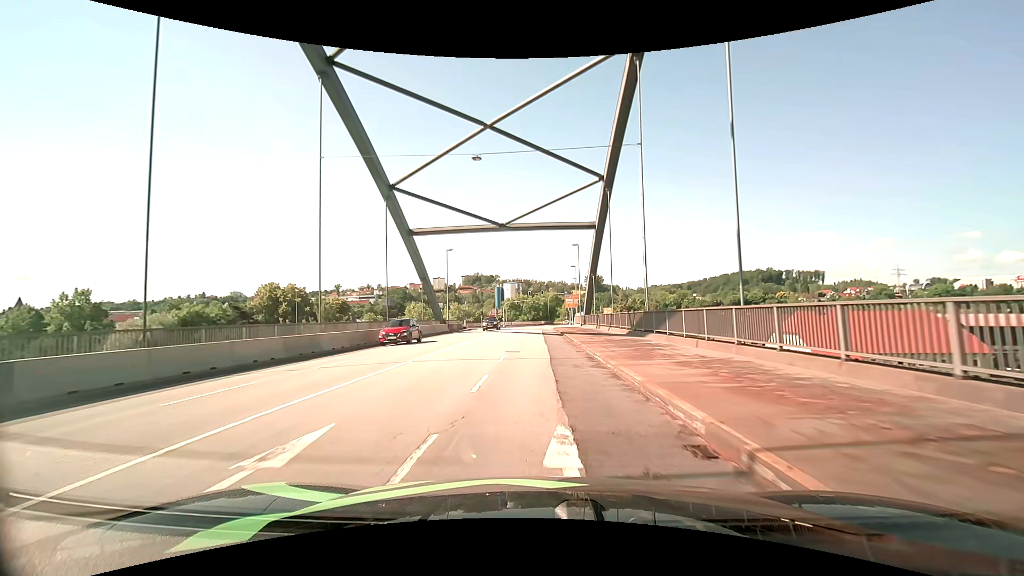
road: primary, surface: asphalt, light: Day
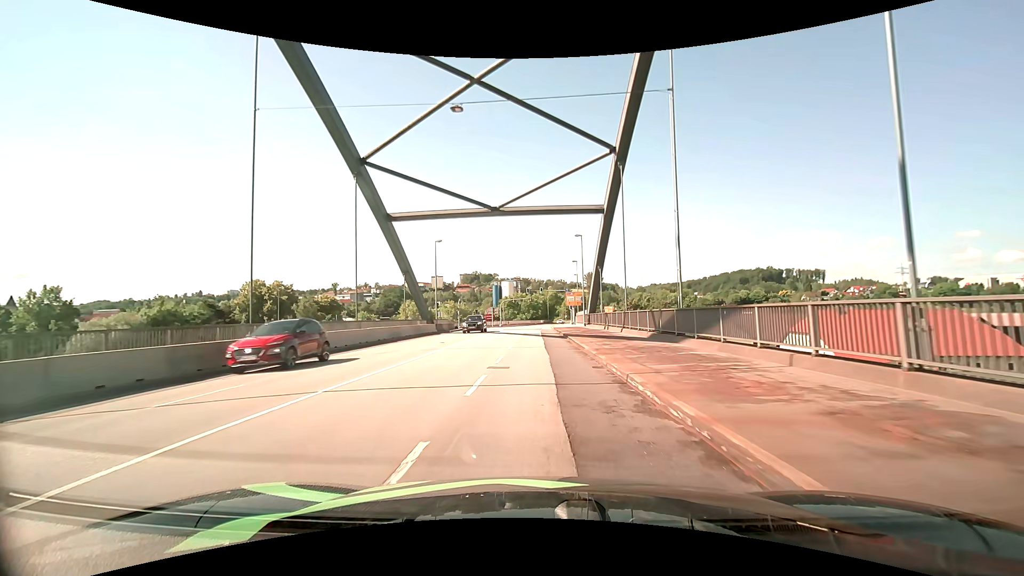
(-0.1, +6.4) m; 0°
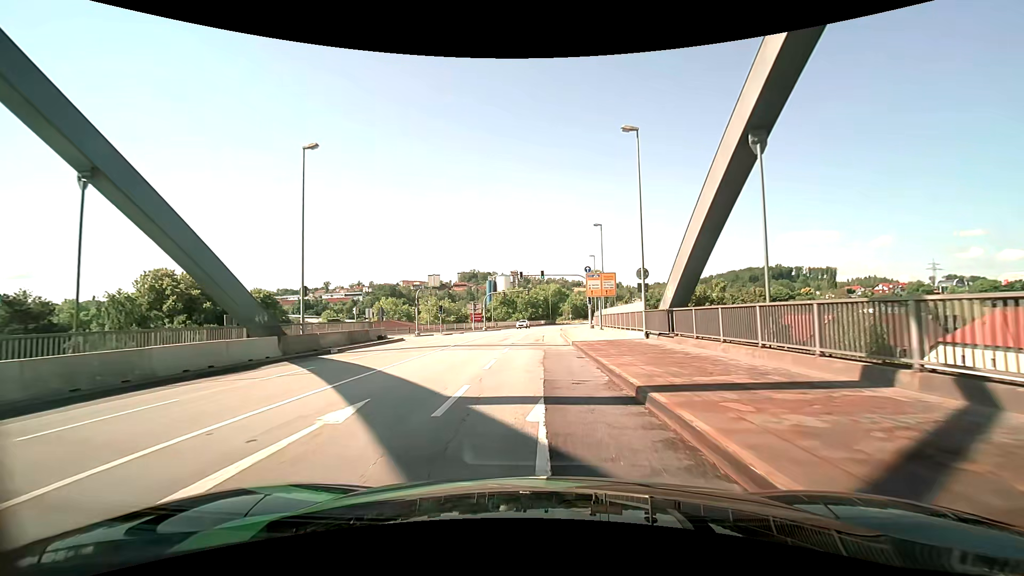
(+0.1, +31.8) m; 0°
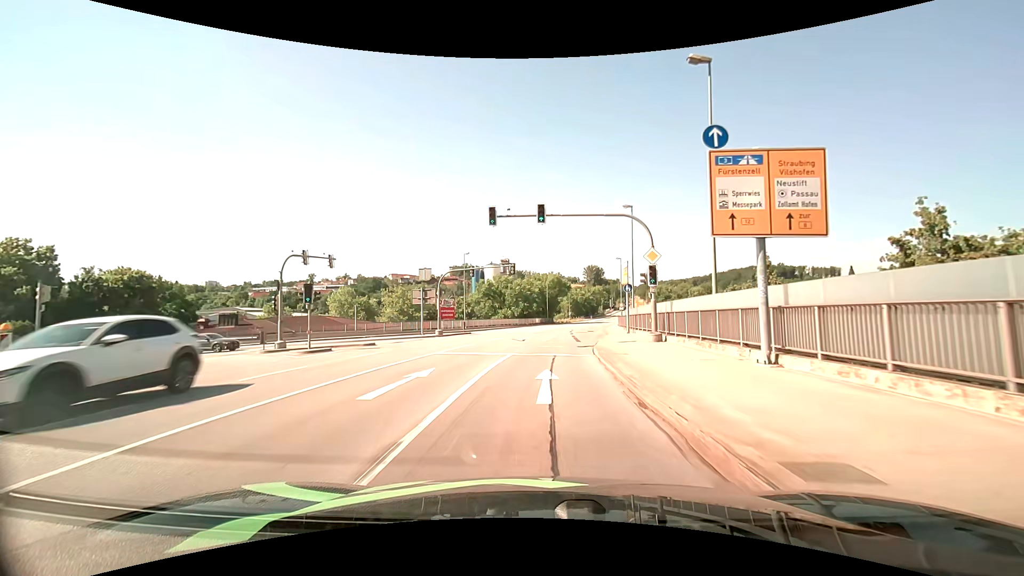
(+0.2, +31.2) m; 0°
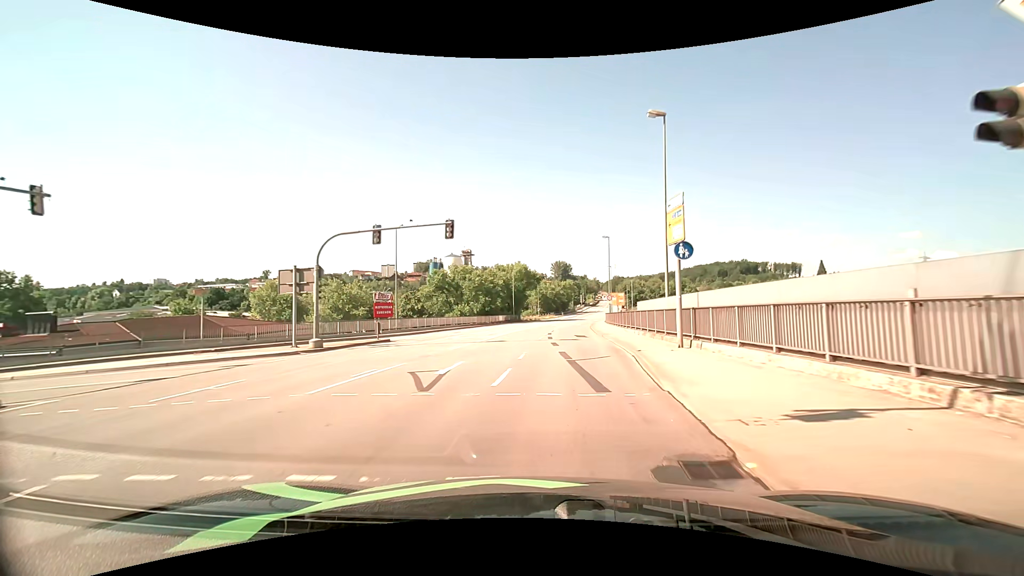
(+0.5, +18.9) m; +4°
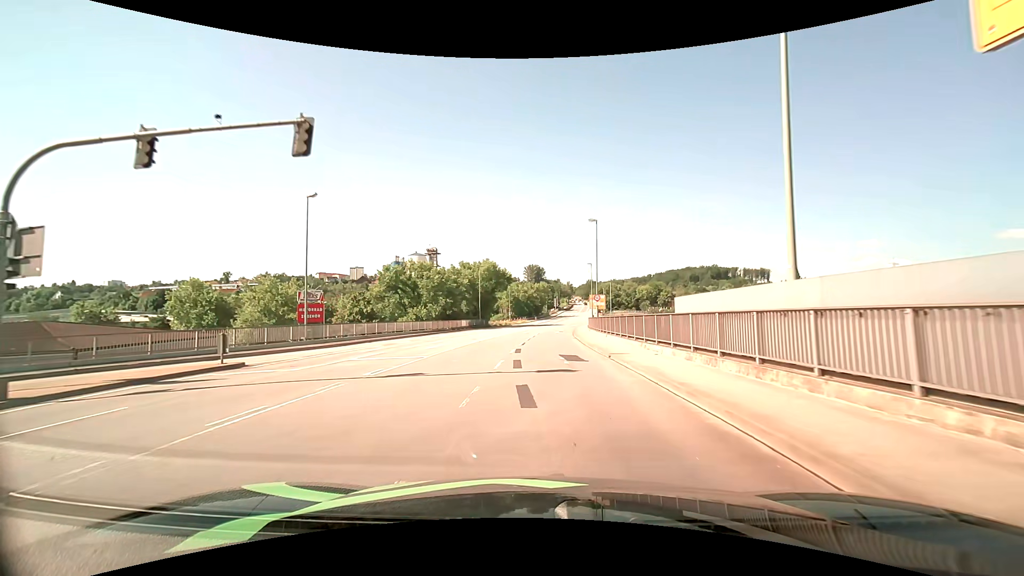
(+0.3, +13.2) m; +3°
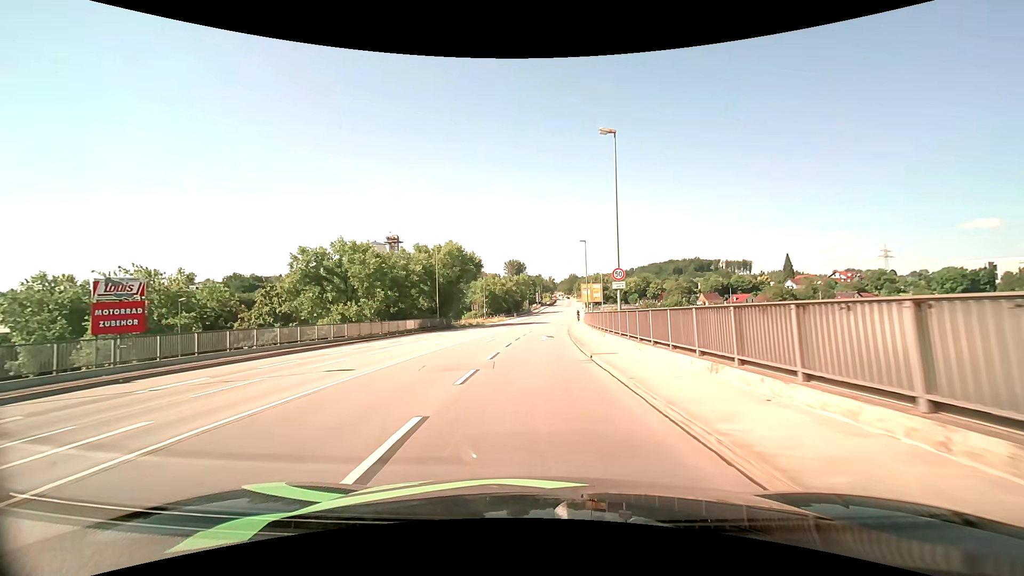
(+0.6, +21.3) m; +2°
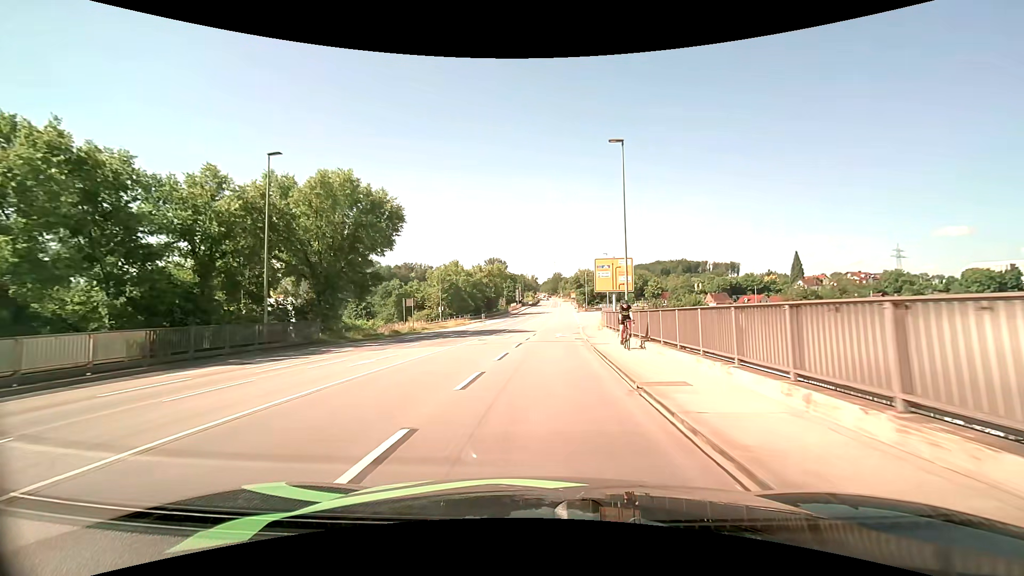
(+0.6, +36.8) m; +2°
(0, +10) (0, +20) (+1, +30) (+2, +40) (+3, +50) (+4, +60) (+6, +70) (+7, +80) (+8, +90) (+9, +99) m
